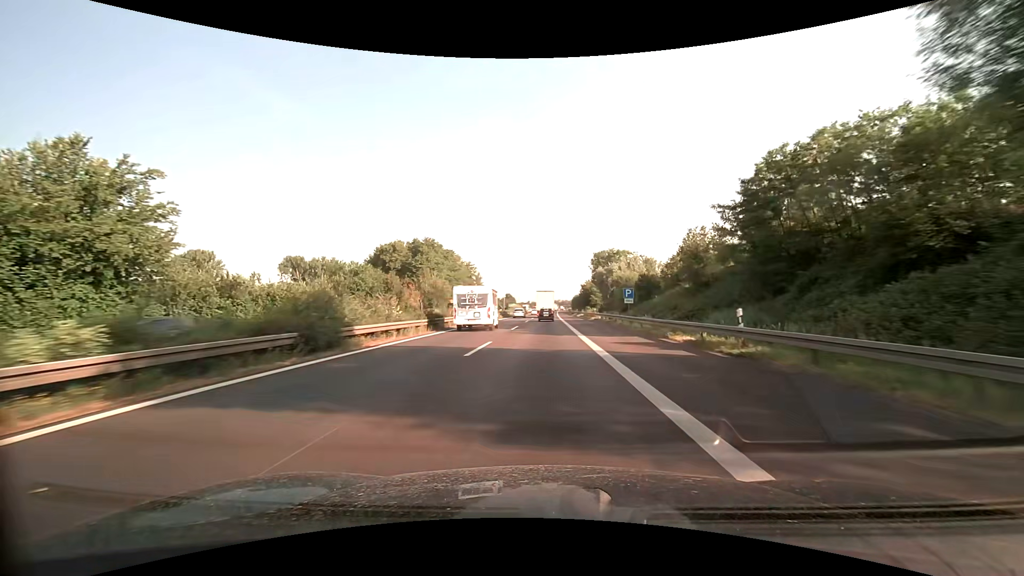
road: motorway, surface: asphalt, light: Day
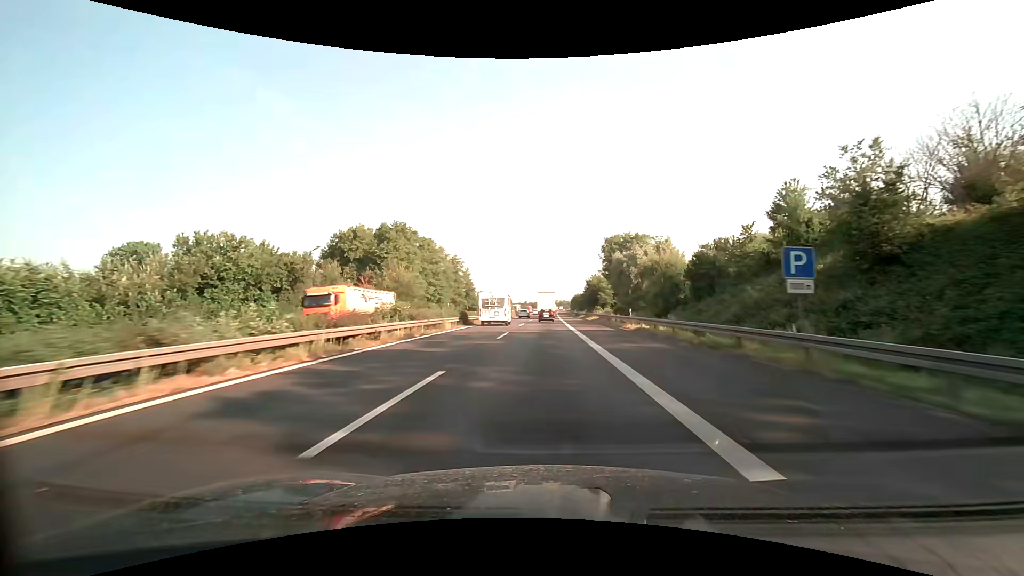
(+0.2, +27.6) m; +1°
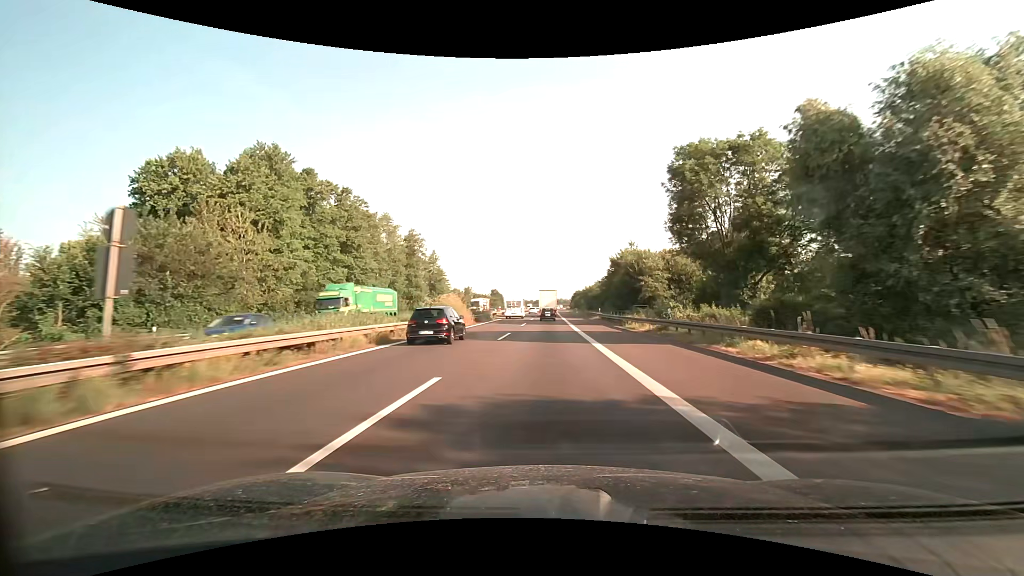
(+0.1, +55.2) m; 0°
(0, +10) (0, +20) (0, +30) (0, +40) (0, +50) (0, +60) (0, +70) (0, +80) (0, +90) (+1, +100) m
